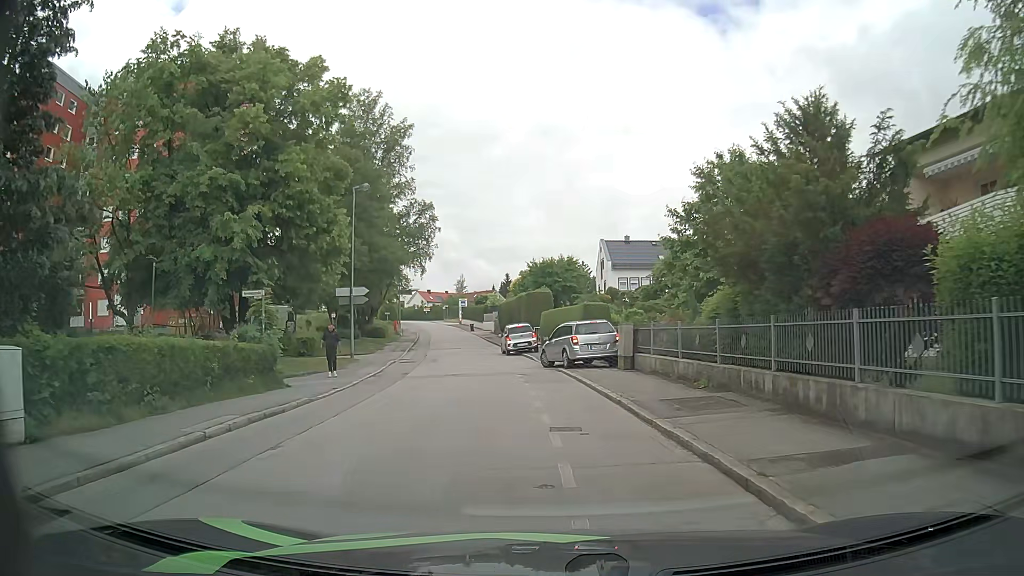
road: residential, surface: asphalt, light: Day
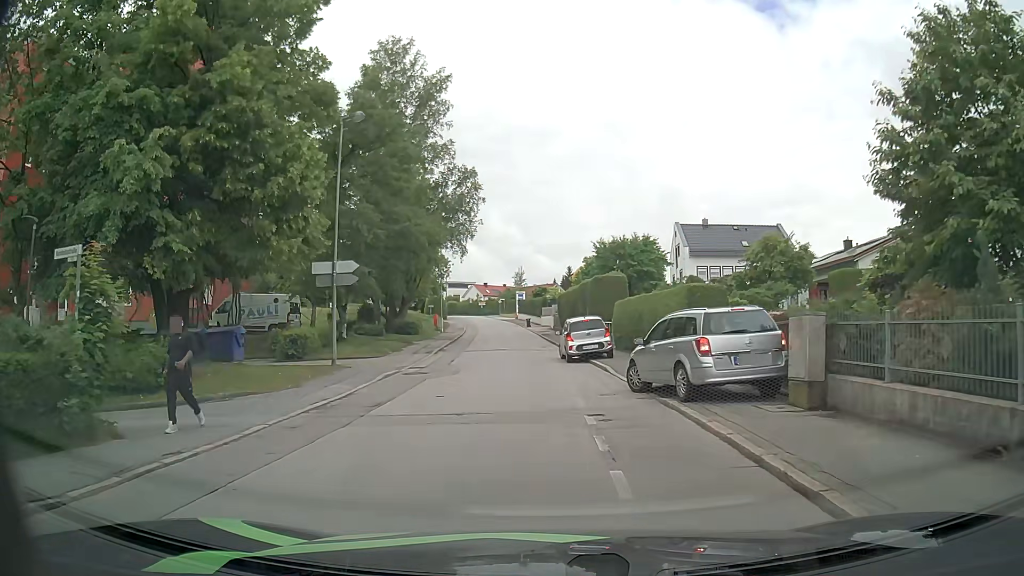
(-0.3, +10.5) m; -4°
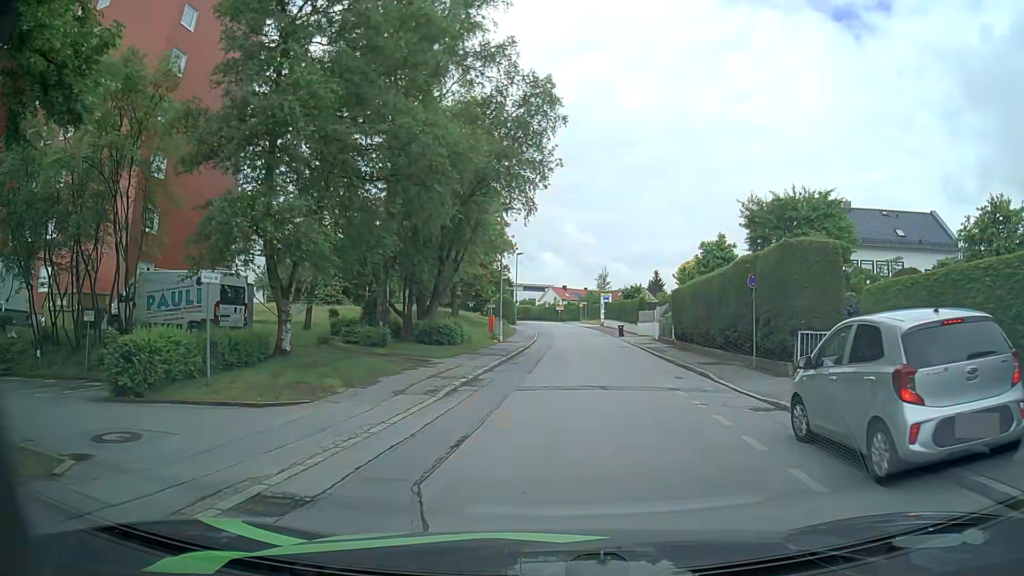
(-1.6, +17.8) m; -7°
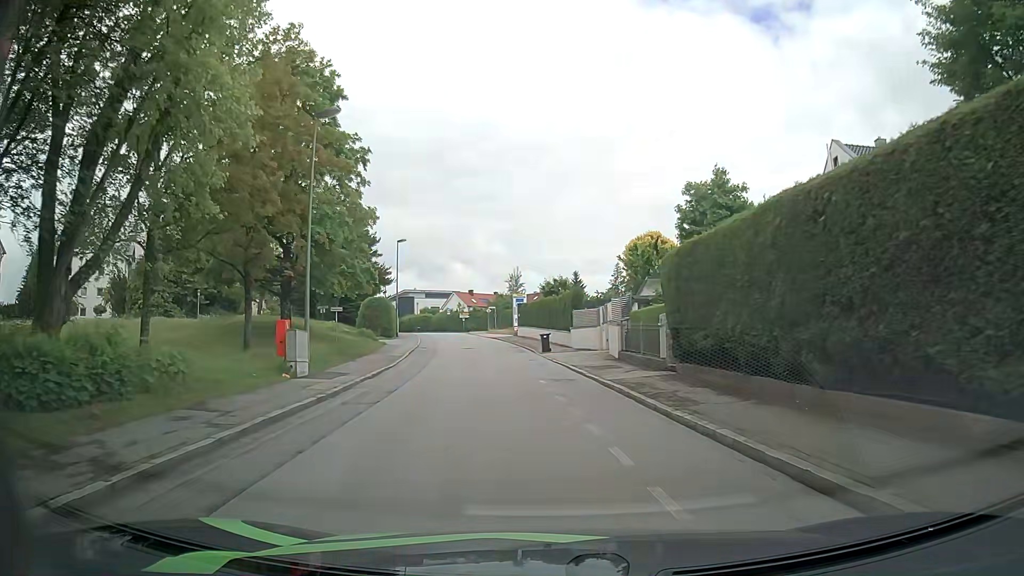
(+1.6, +20.8) m; +7°
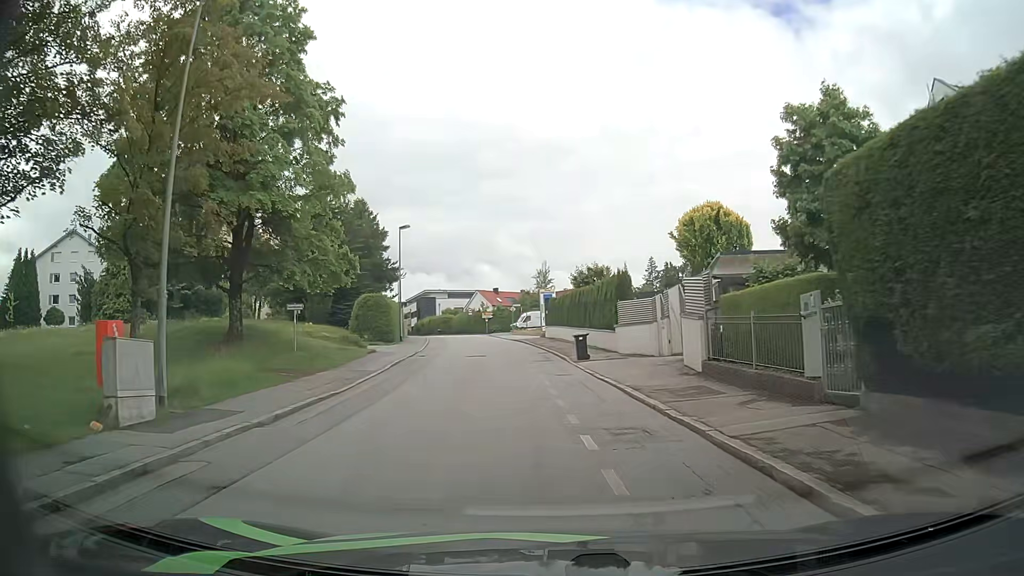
(-0.1, +9.4) m; -2°
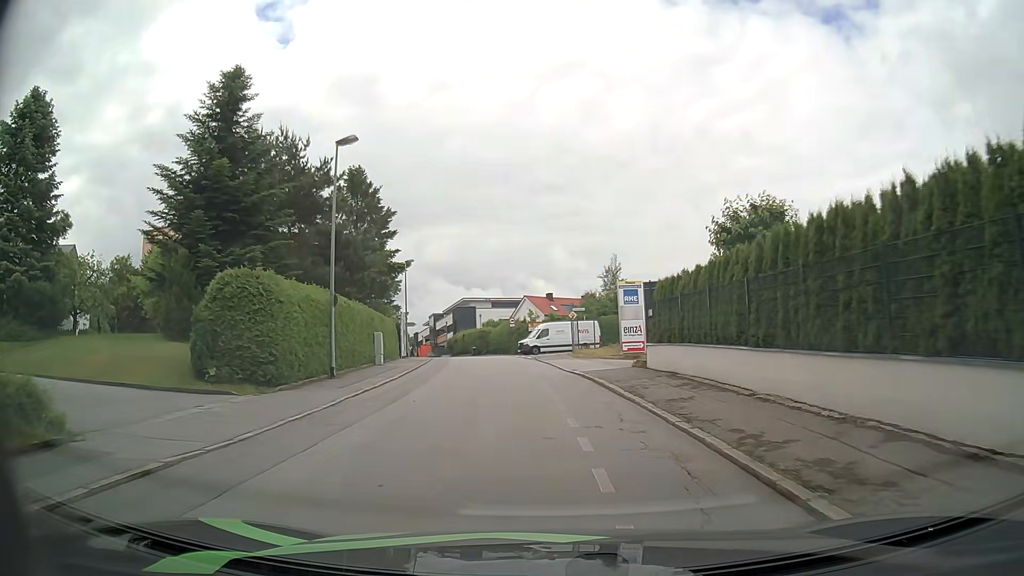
(-1.4, +25.8) m; -5°
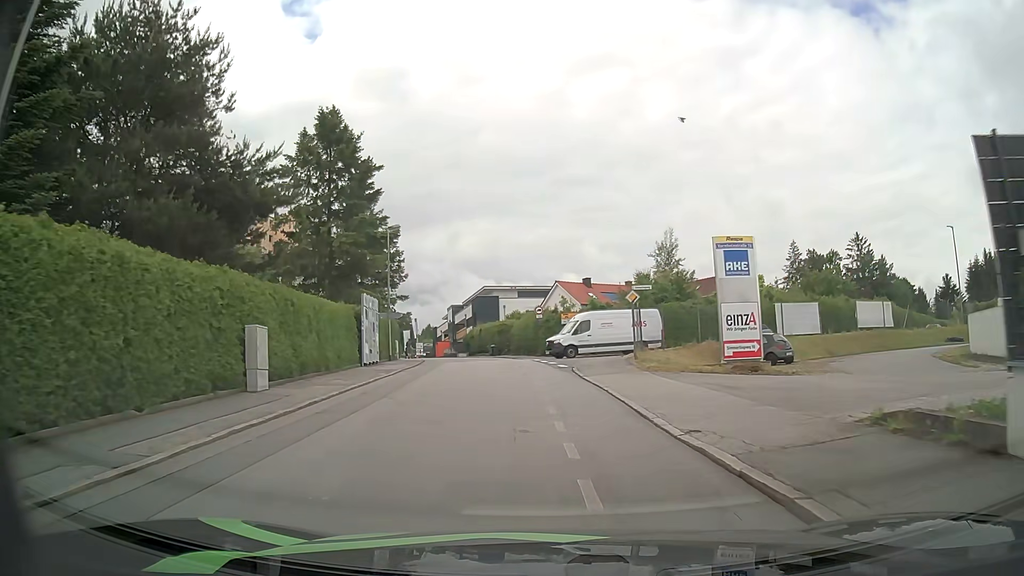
(-0.3, +16.6) m; -3°
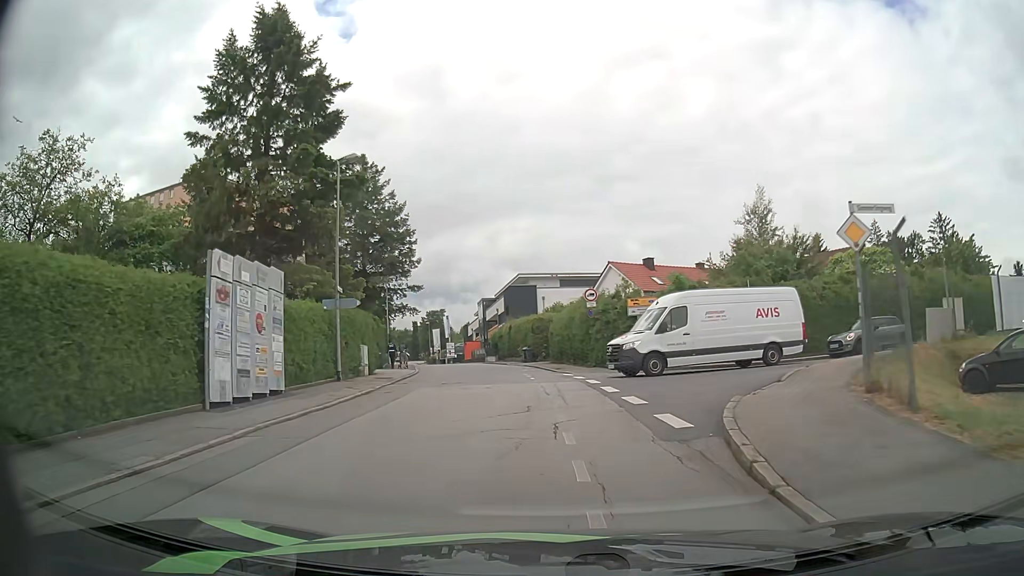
(-0.5, +17.0) m; -4°
(0, +10) (-1, +20) (-2, +30) (-3, +40) (-5, +50) (-7, +59) (-9, +69) (-12, +79) (-14, +89) (-17, +98) m
